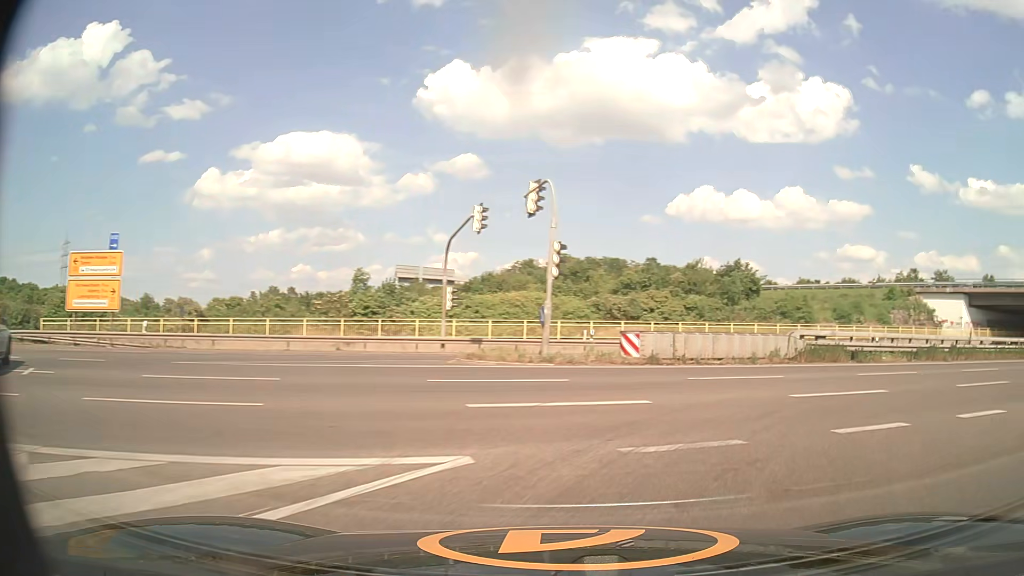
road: motorway_link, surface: asphalt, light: Day
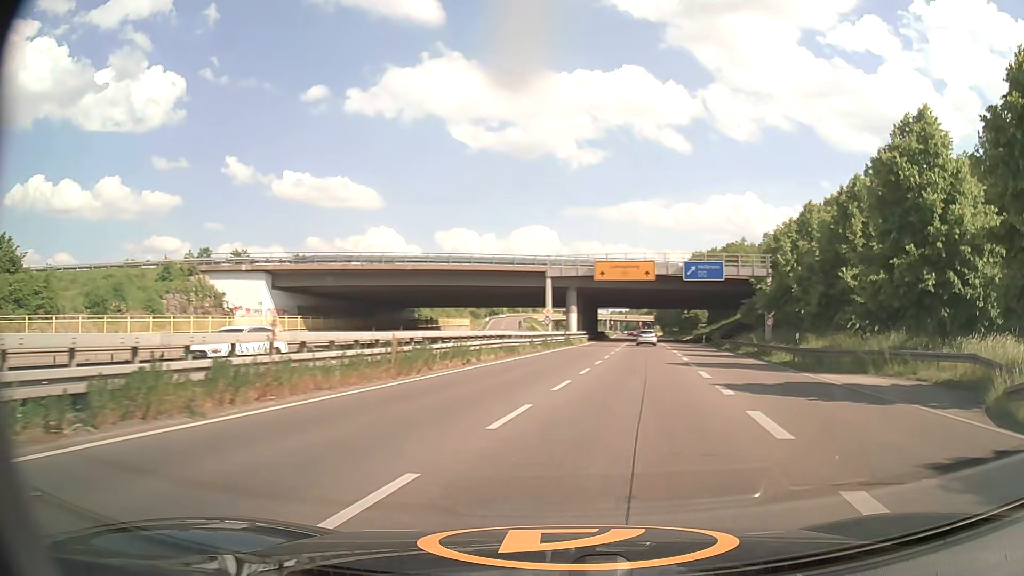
(+11.6, +17.5) m; +61°
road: primary
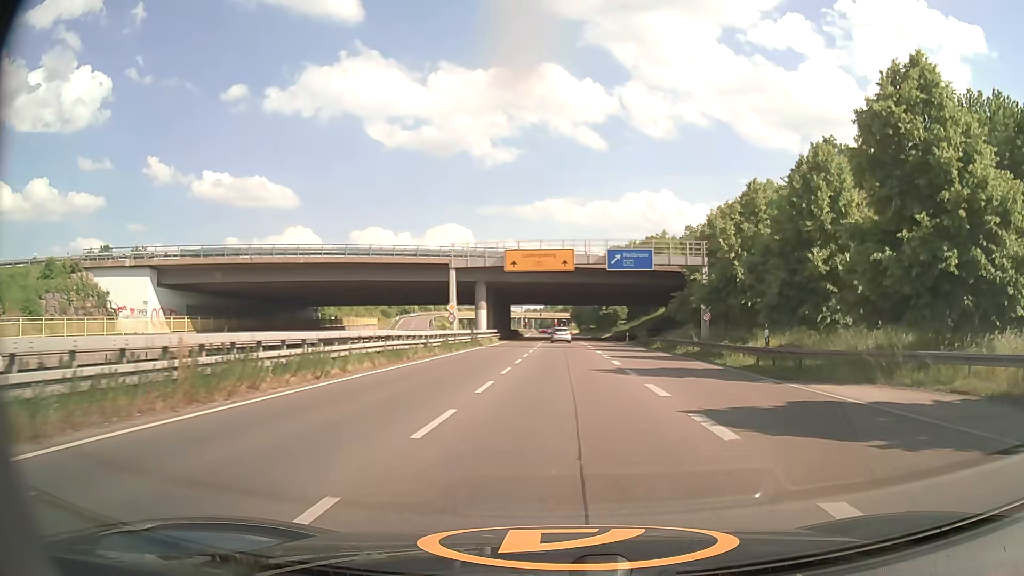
(+0.5, +6.9) m; +8°
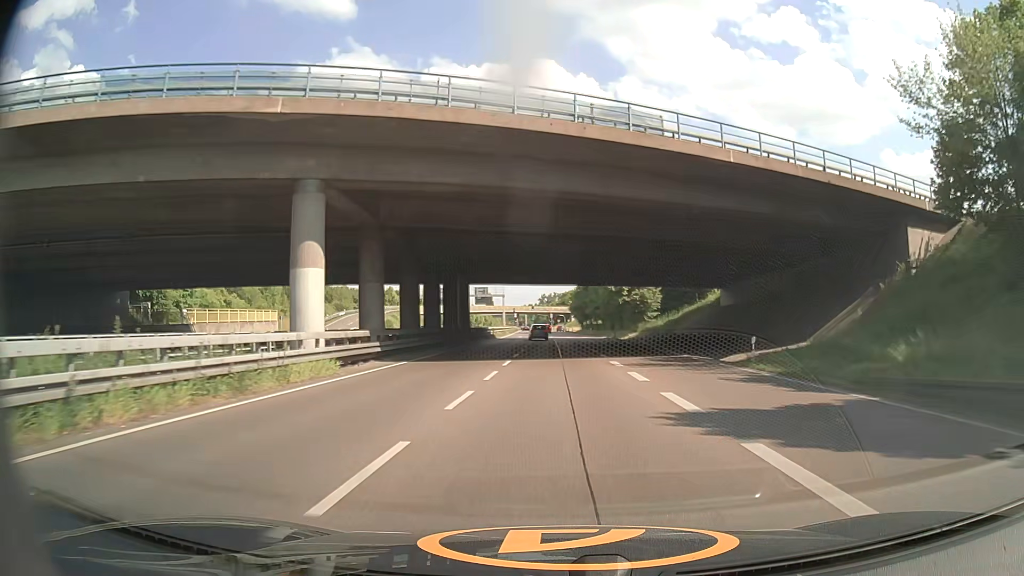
(+0.8, +46.1) m; +1°
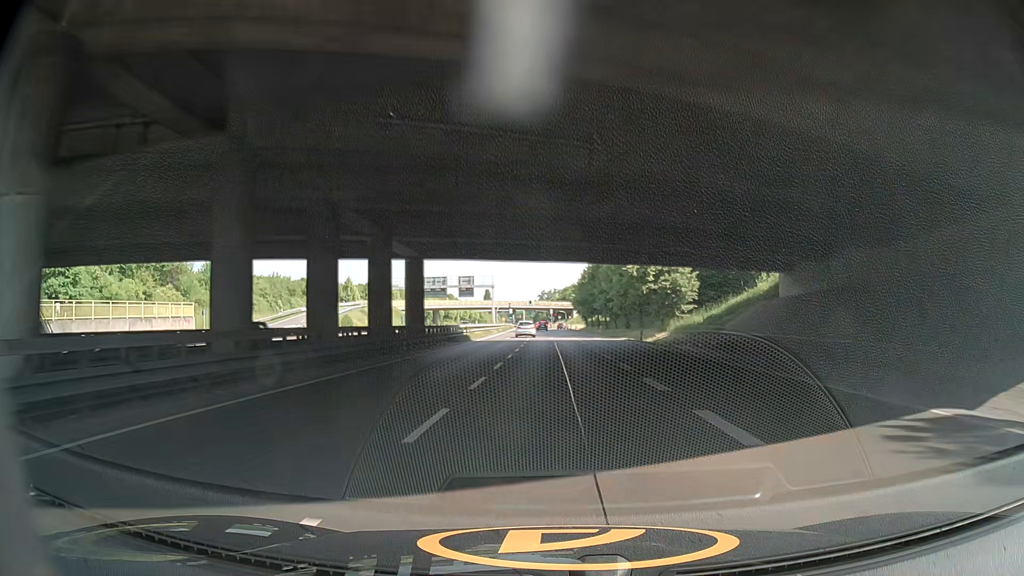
(0.0, +21.1) m; 0°
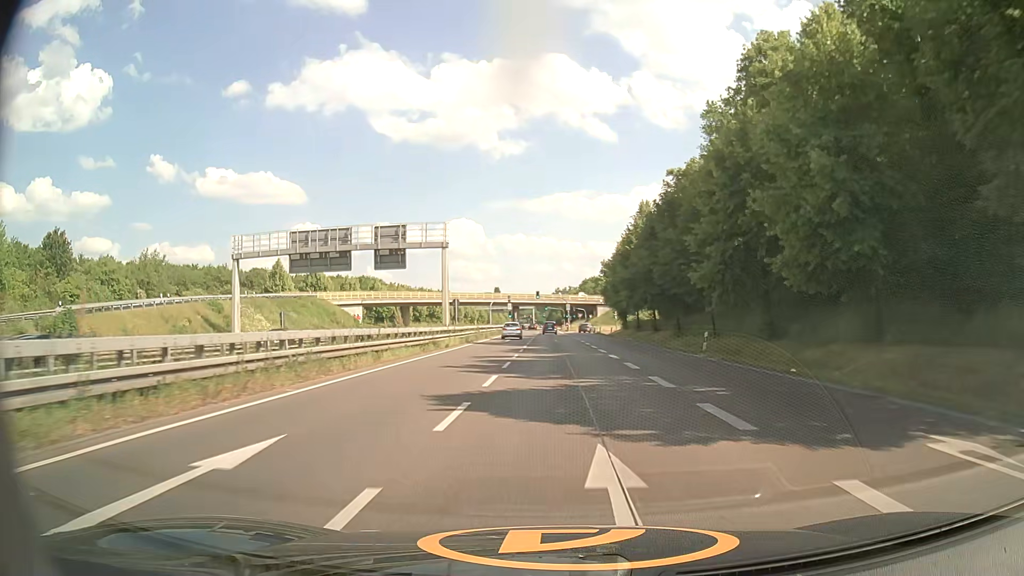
(+1.4, +52.6) m; -1°
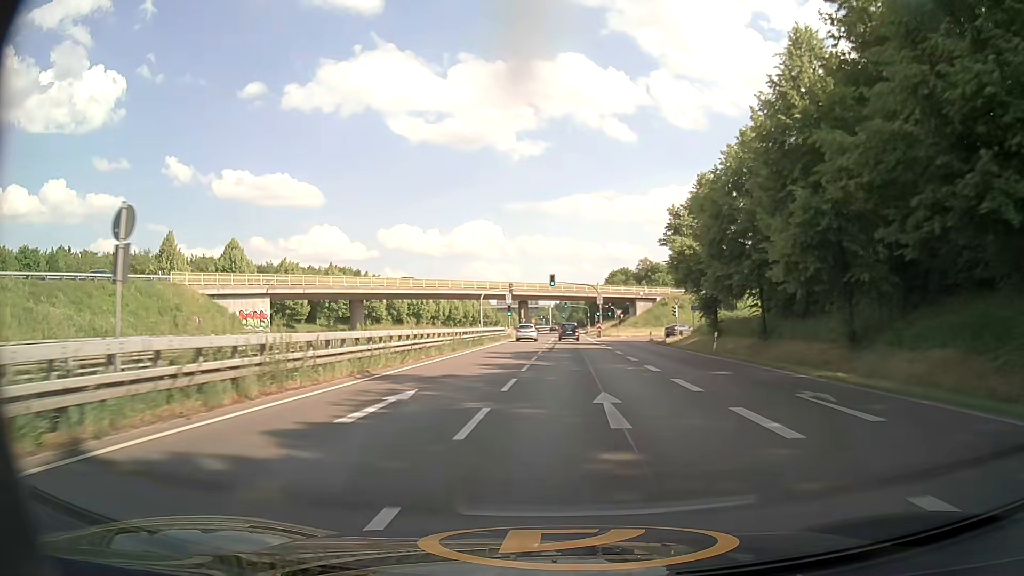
(-0.2, +42.4) m; -1°
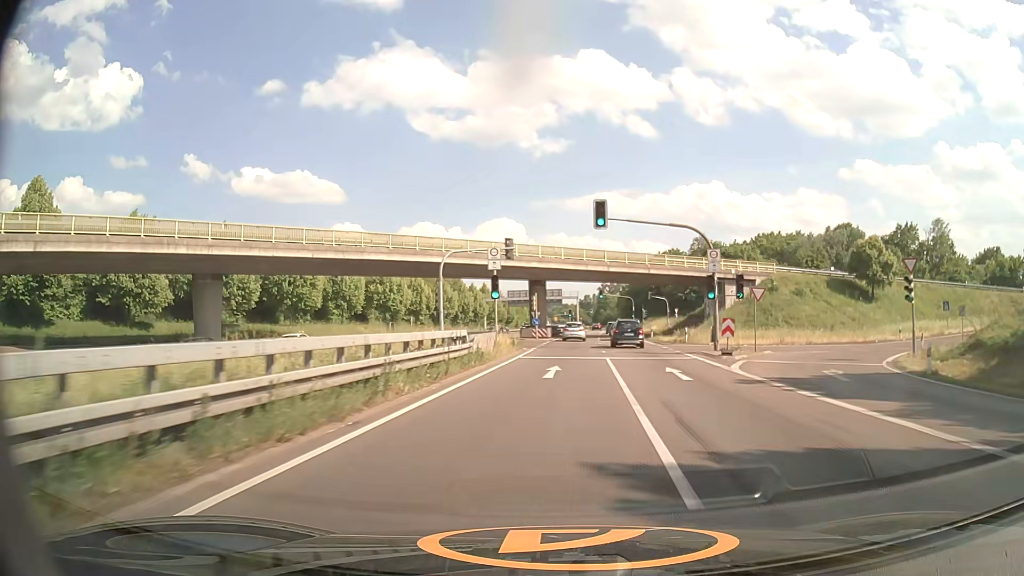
(-1.2, +44.7) m; -2°
(0, +10) (0, +20) (+1, +30) (+1, +40) (+2, +50) (+3, +60) (+3, +70) (+4, +80) (+5, +90) (+5, +100) m
